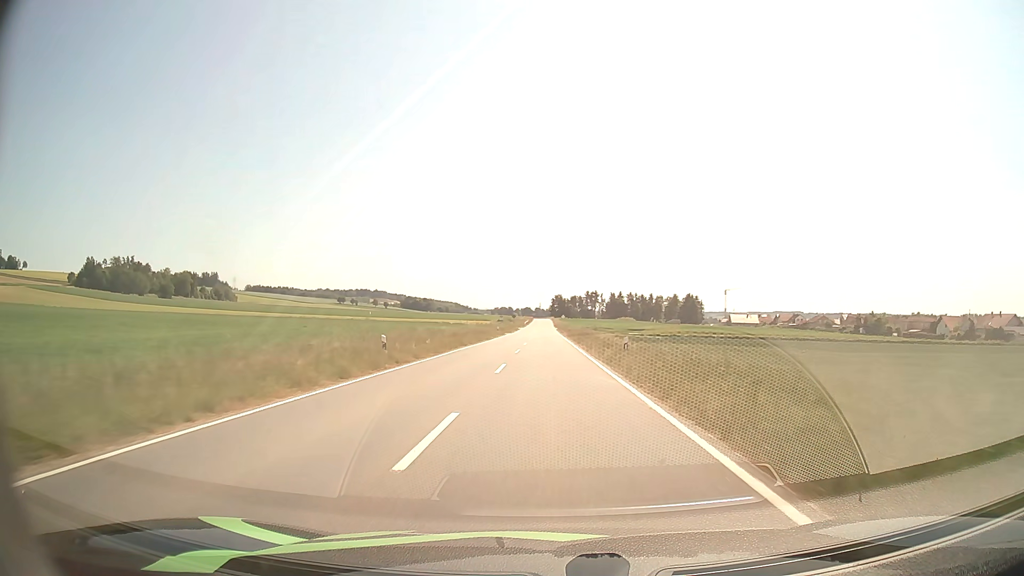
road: tertiary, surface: asphalt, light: Day
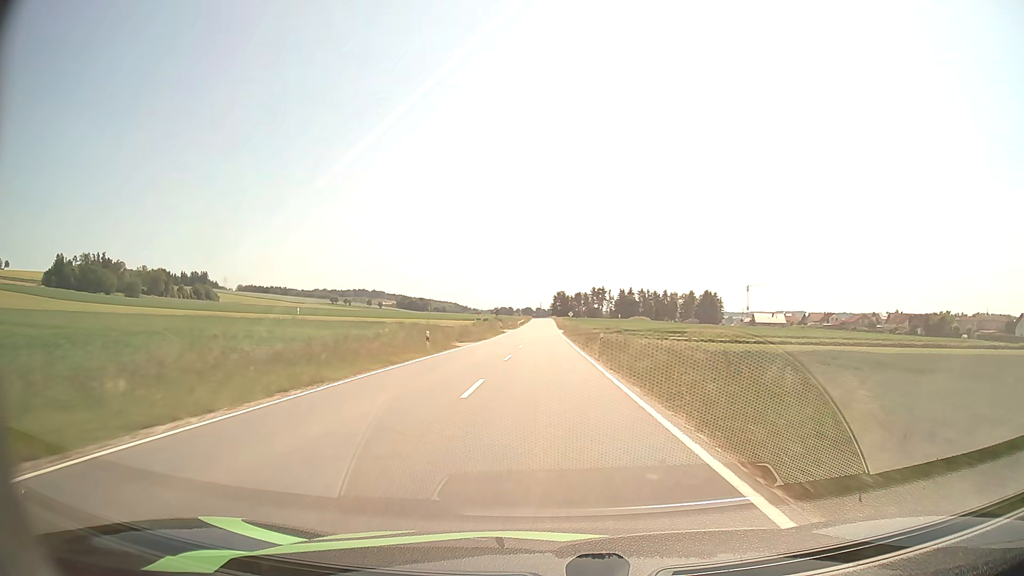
(+0.1, +43.6) m; 0°
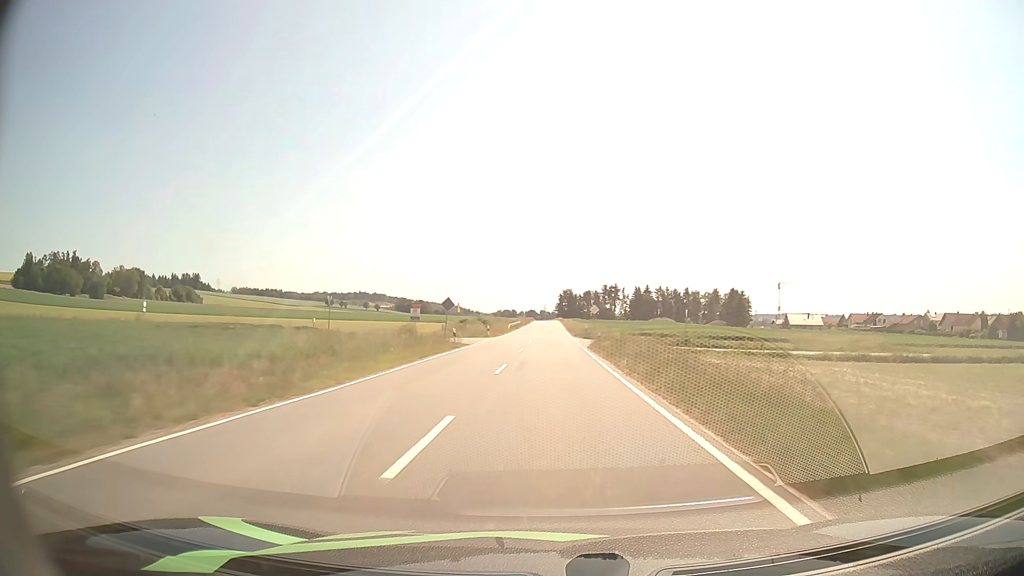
(-0.2, +43.9) m; 0°
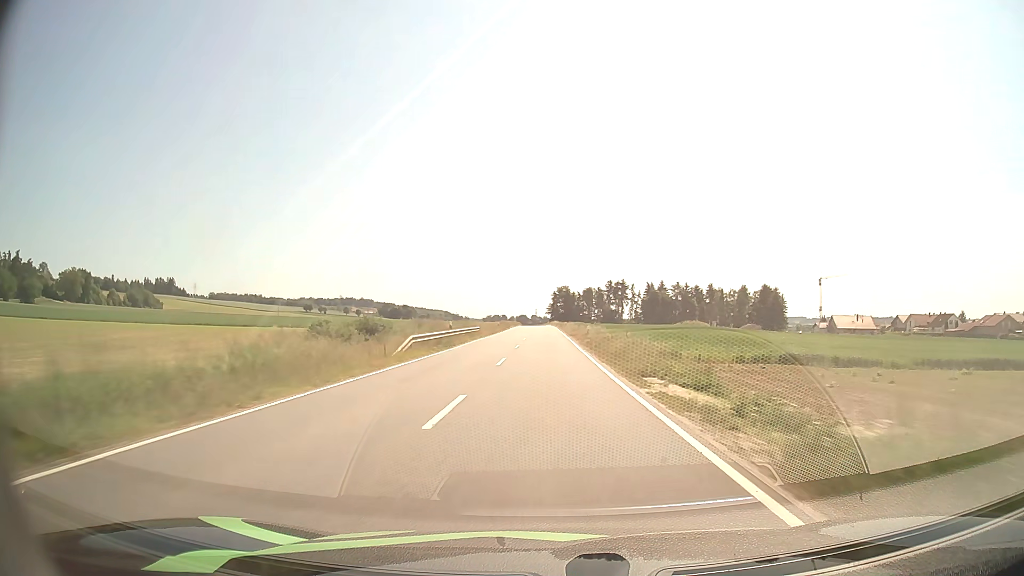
(+0.4, +59.4) m; +1°
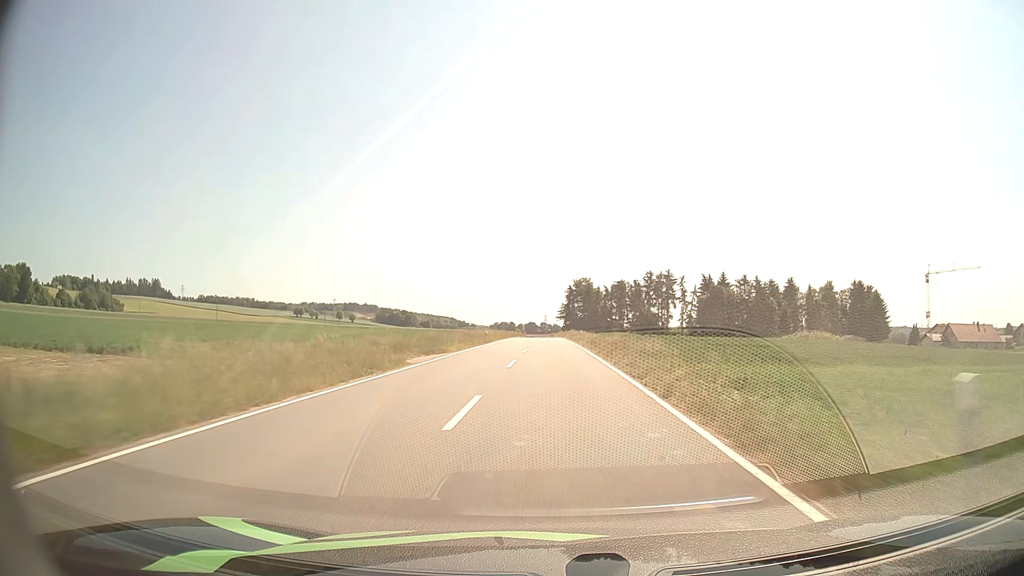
(-0.3, +74.7) m; -1°
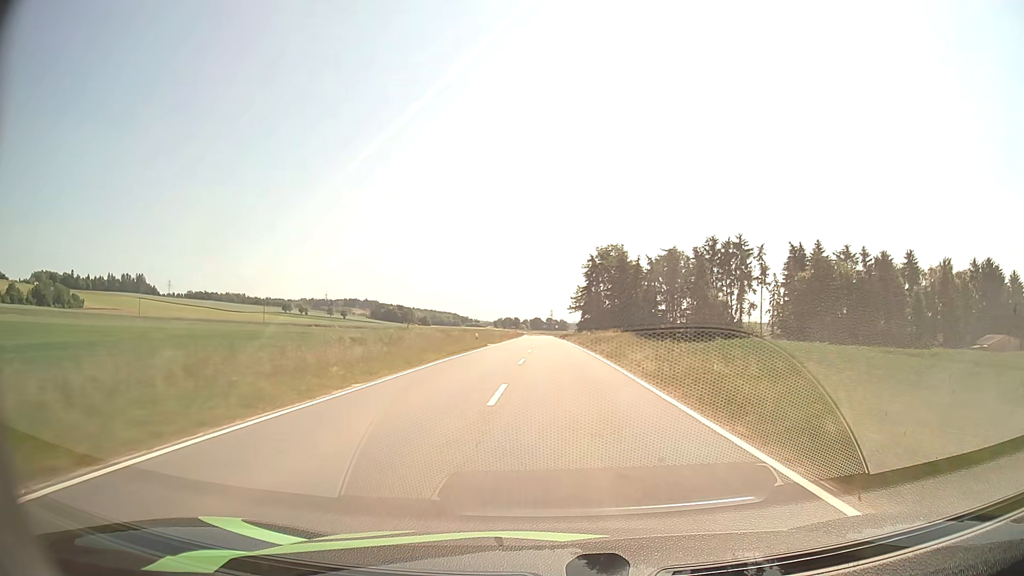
(-0.3, +59.4) m; -1°
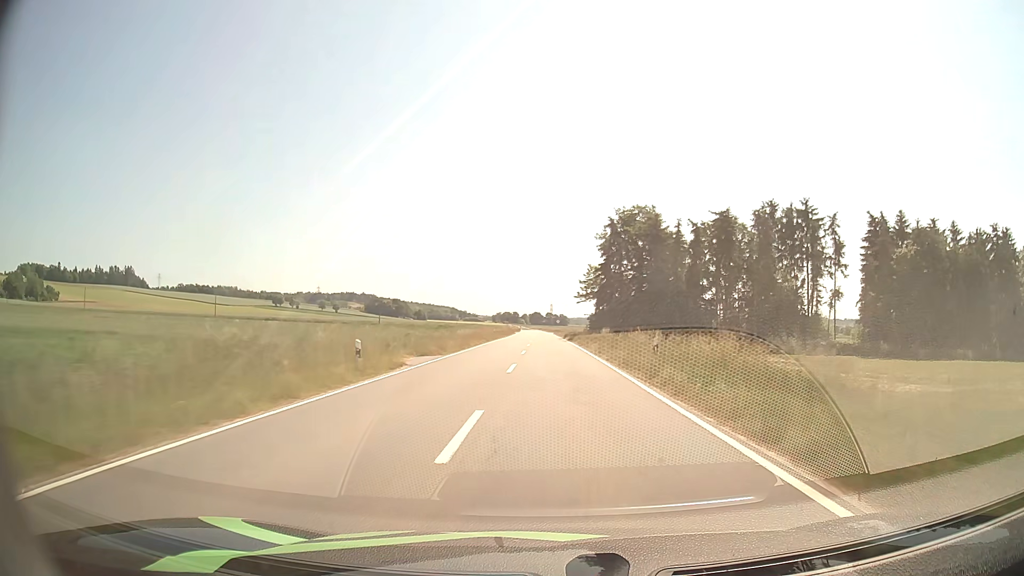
(0.0, +29.4) m; 0°
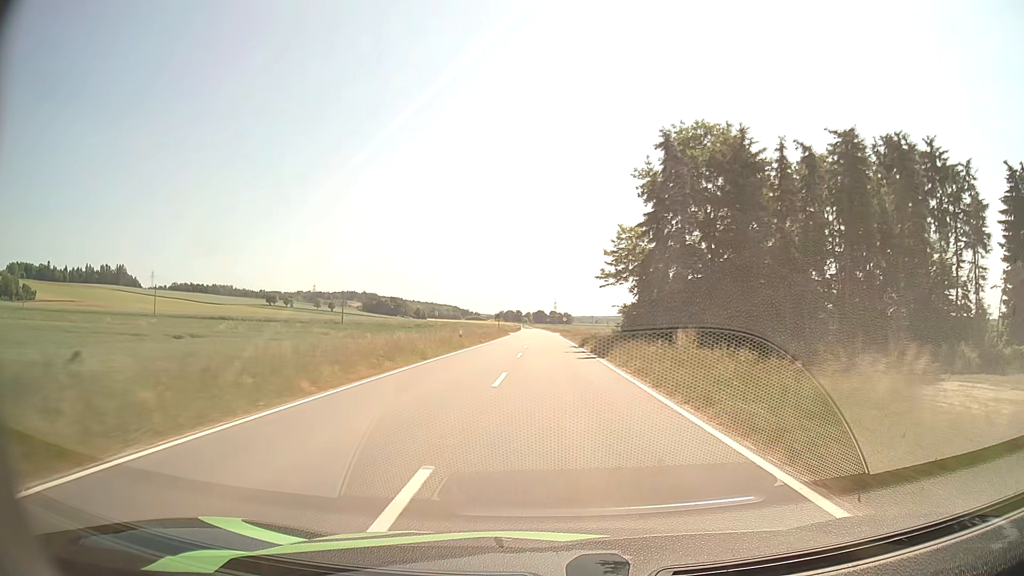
(0.0, +29.3) m; 0°
(0, +10) (0, +20) (0, +30) (0, +40) (0, +50) (0, +60) (0, +70) (-1, +80) (-1, +90) (-1, +100) m
